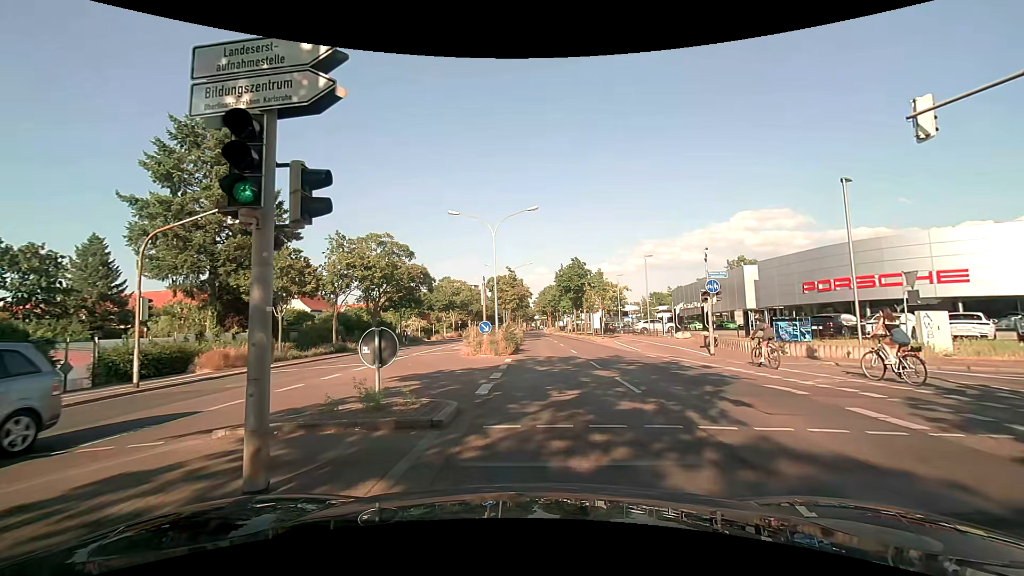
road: primary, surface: asphalt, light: Day
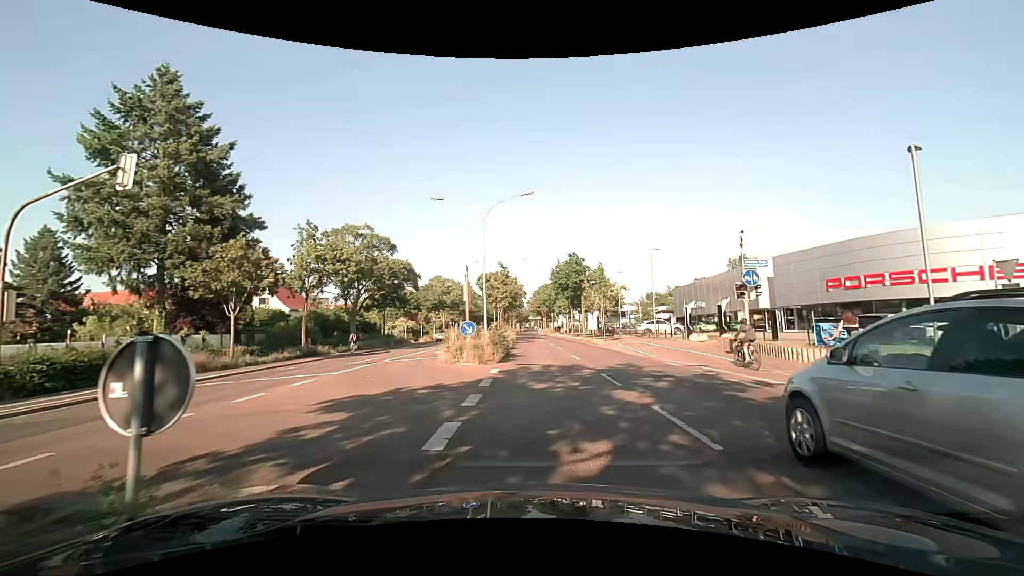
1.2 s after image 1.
(+0.1, +4.7) m; +2°
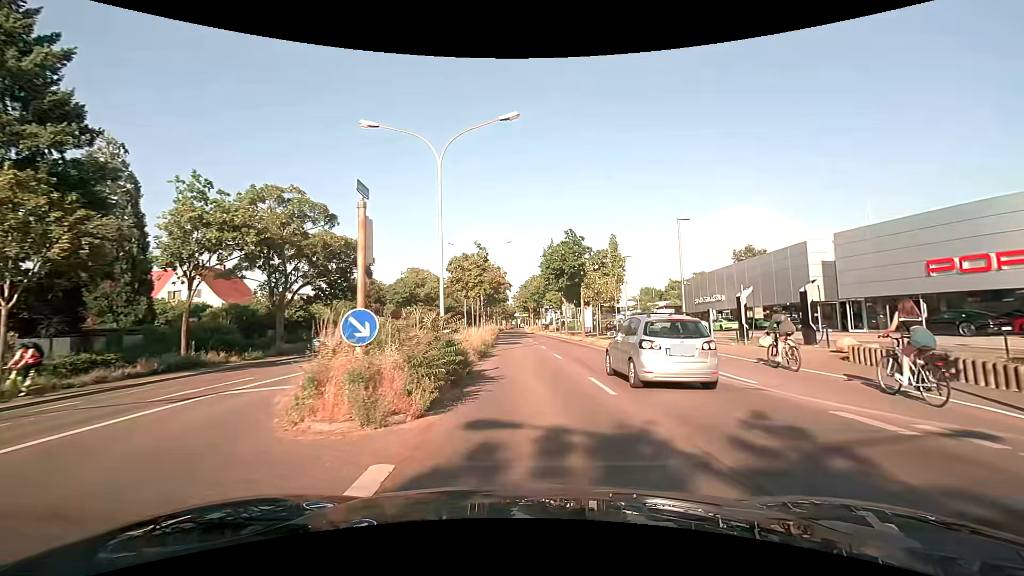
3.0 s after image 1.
(-0.1, +11.7) m; +1°
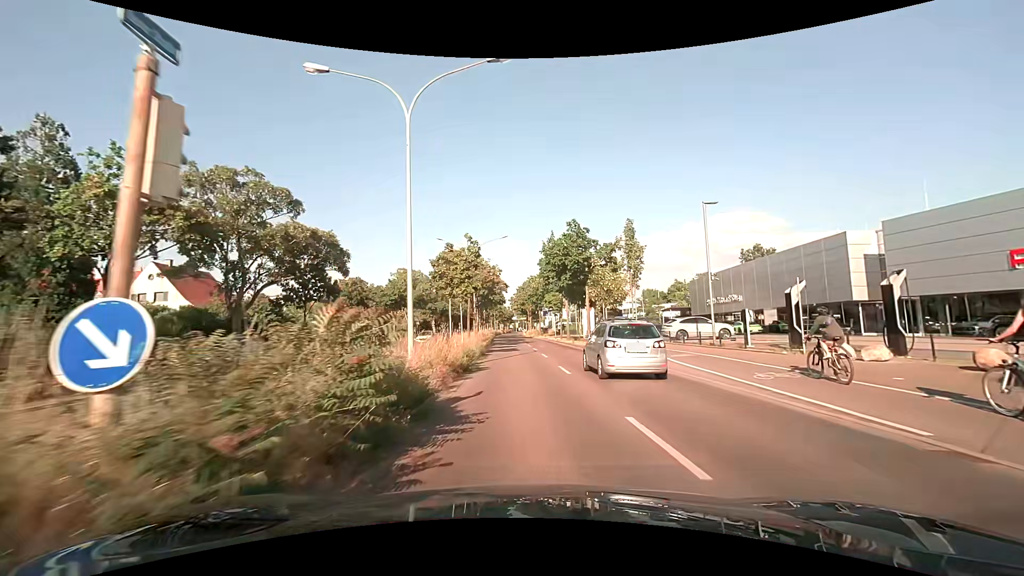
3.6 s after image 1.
(0.0, +5.1) m; 0°
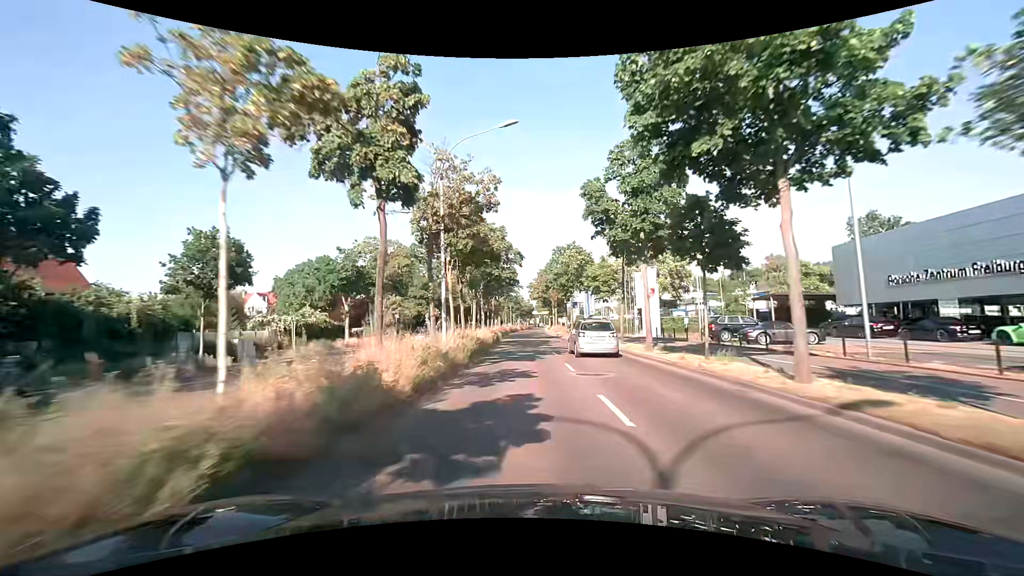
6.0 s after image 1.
(-0.5, +25.9) m; -2°
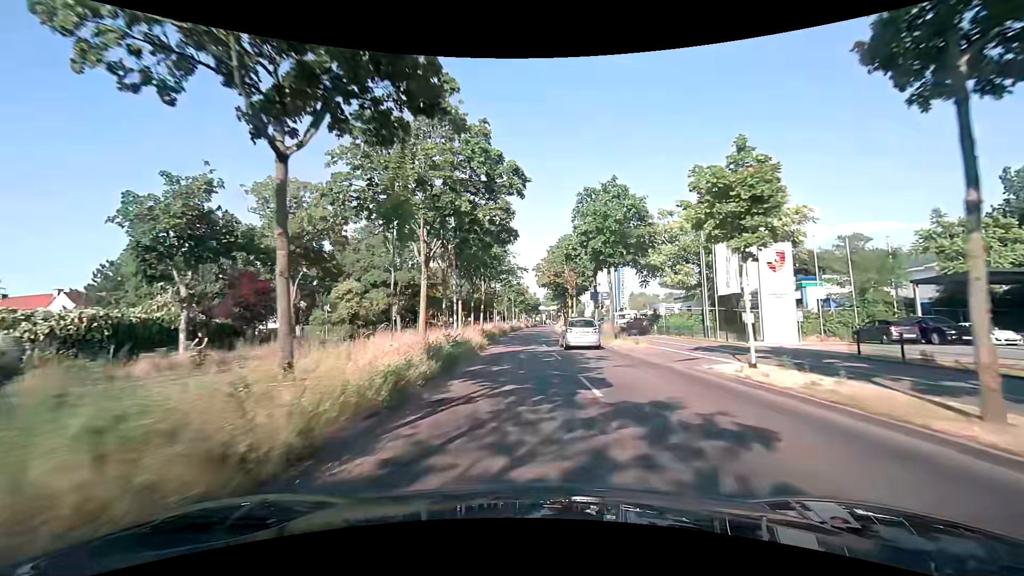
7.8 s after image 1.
(-0.2, +22.3) m; -1°
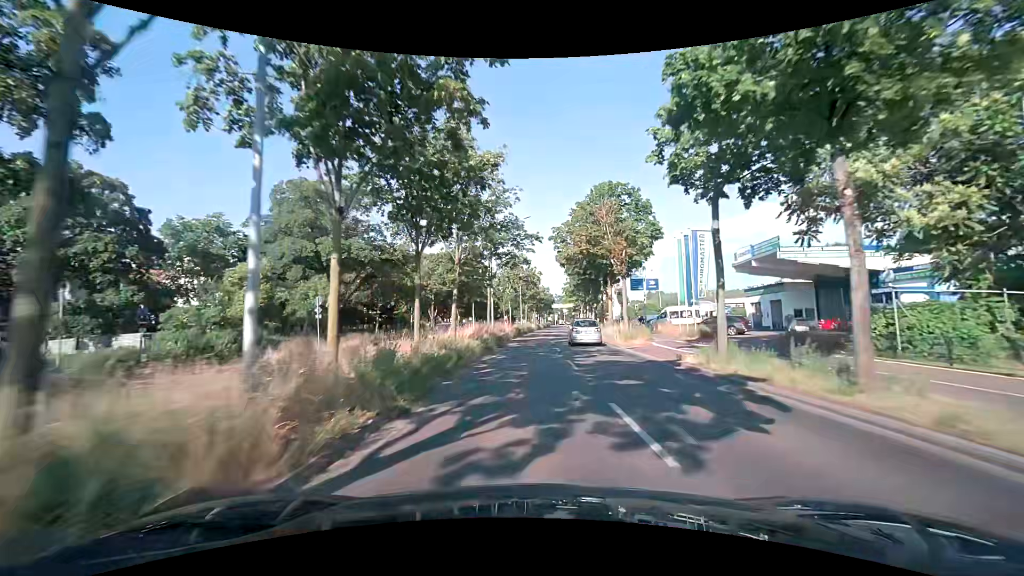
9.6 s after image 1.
(-0.3, +22.5) m; -2°
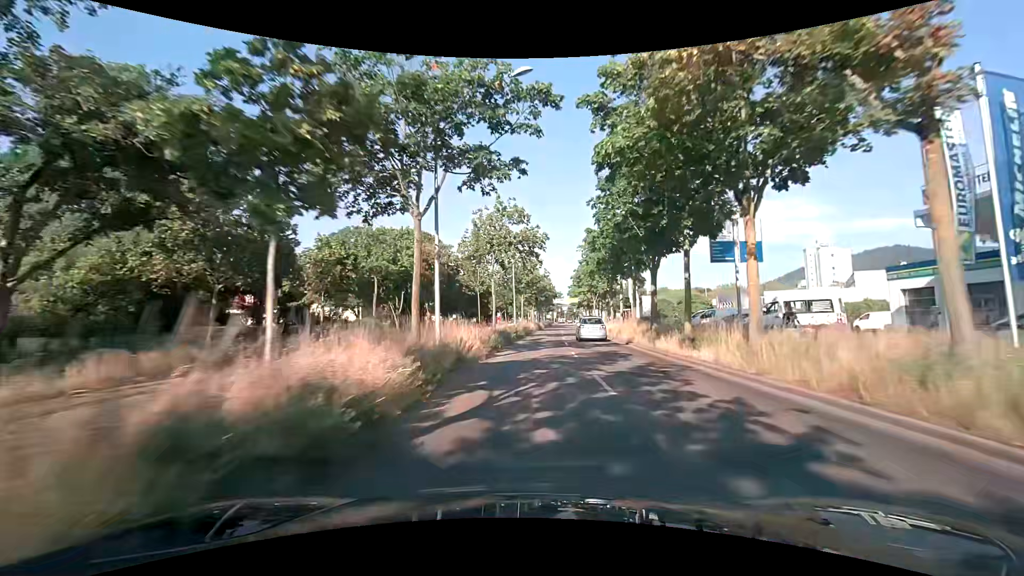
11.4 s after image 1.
(+0.1, +23.5) m; +1°
